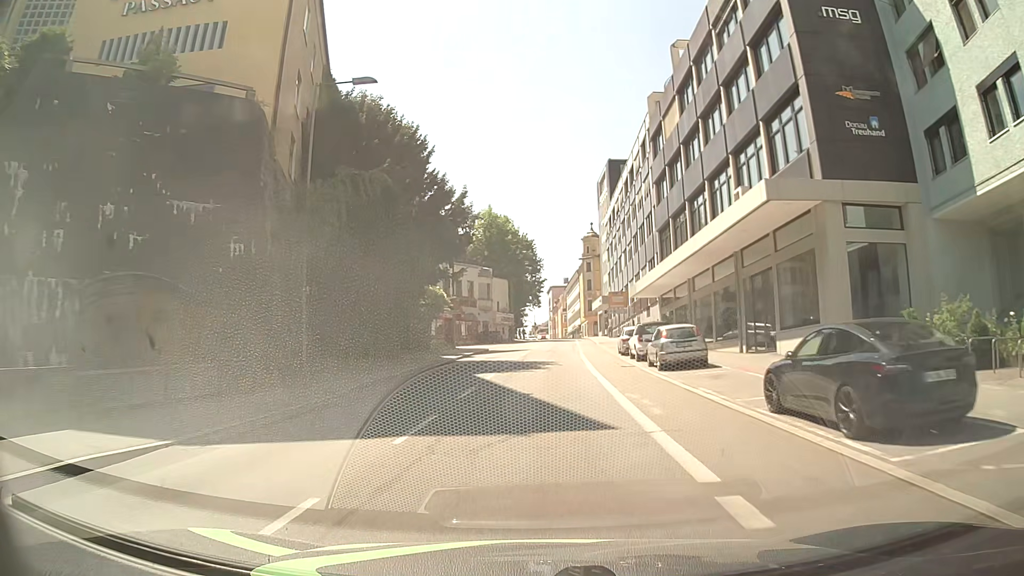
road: tertiary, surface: asphalt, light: Day
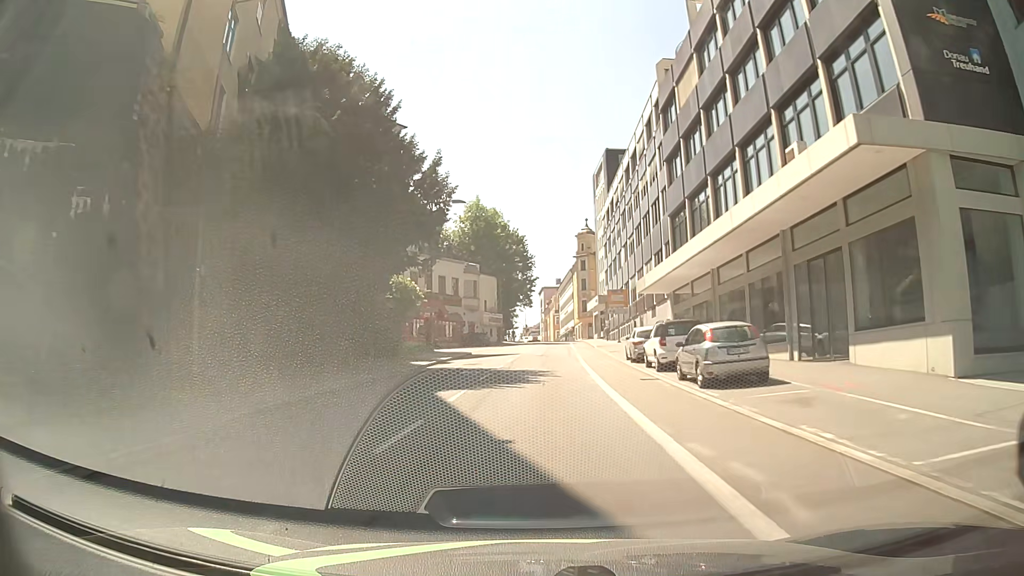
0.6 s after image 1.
(+0.1, +6.9) m; +1°
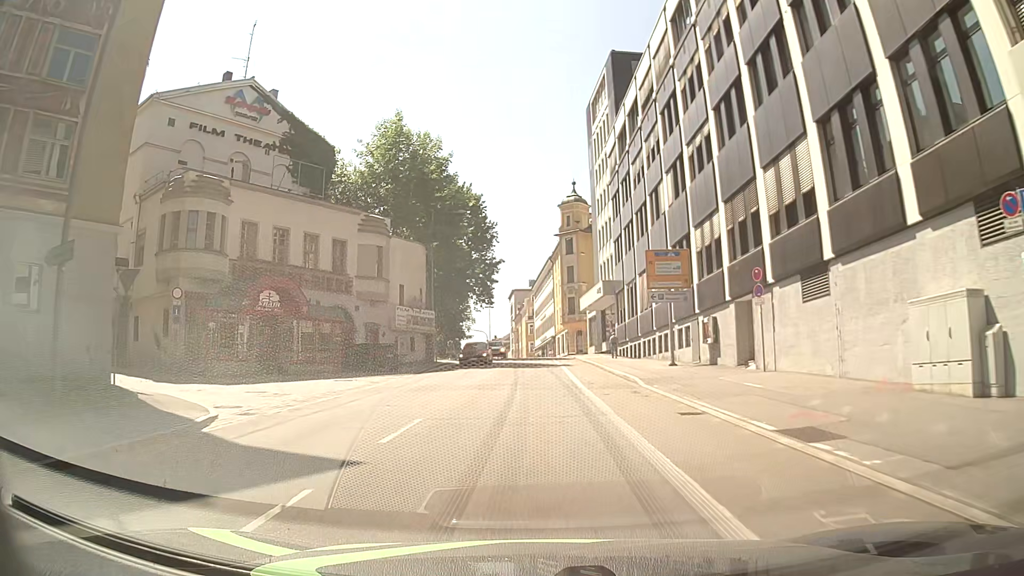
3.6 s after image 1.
(+0.7, +34.7) m; +1°
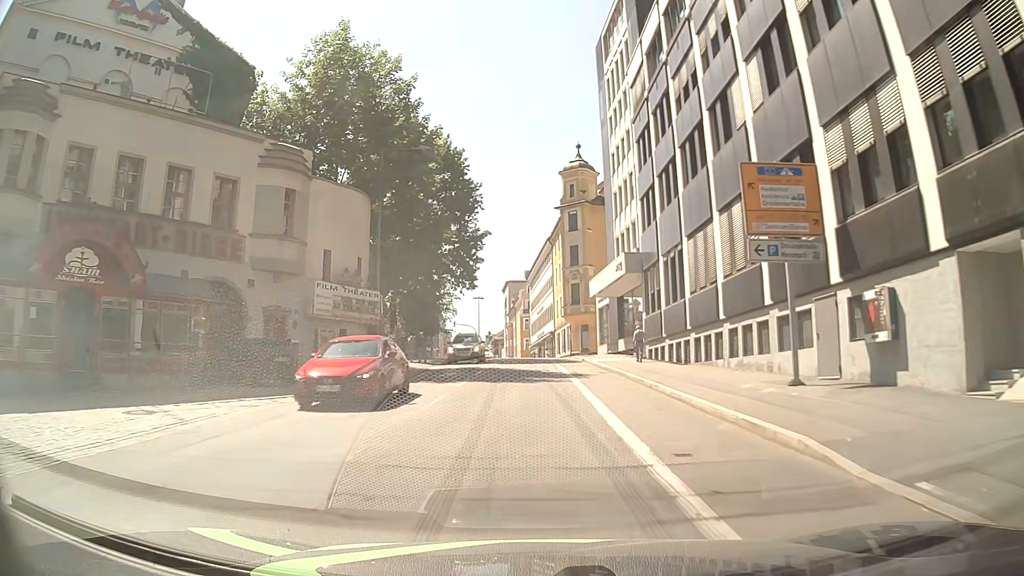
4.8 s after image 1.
(+0.2, +14.4) m; +1°
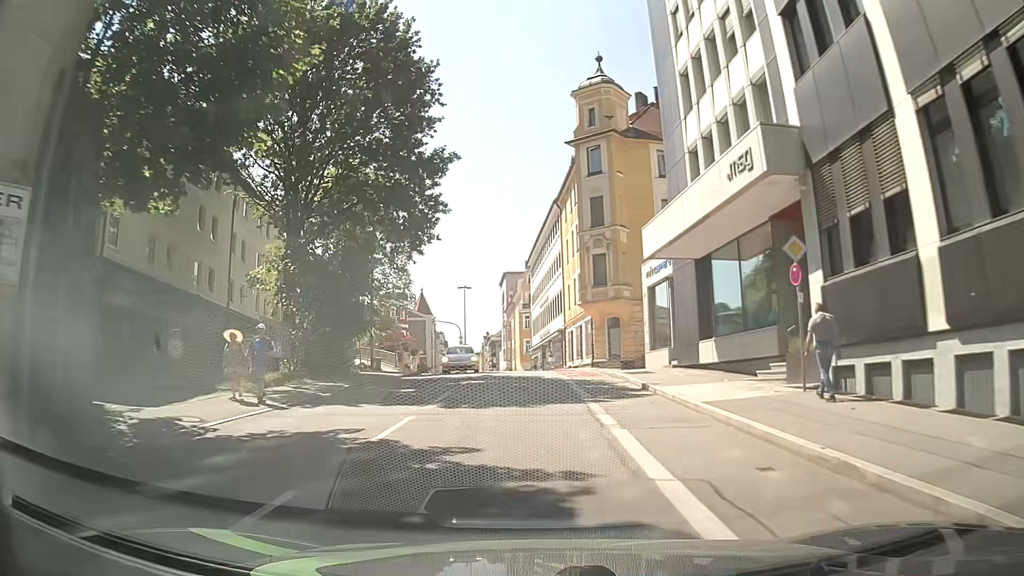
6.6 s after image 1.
(-0.2, +22.0) m; 0°
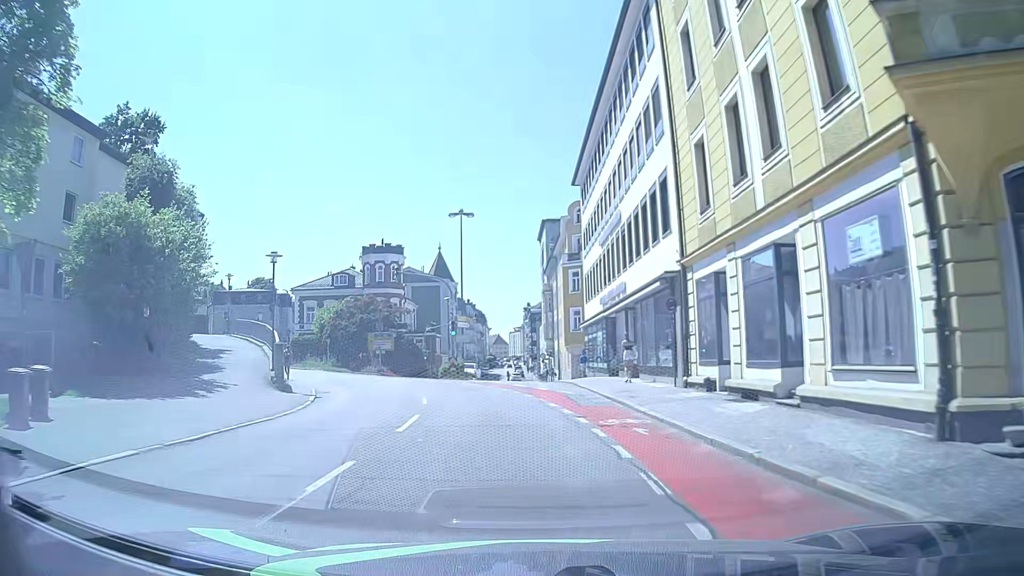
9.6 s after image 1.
(-0.6, +34.3) m; -4°
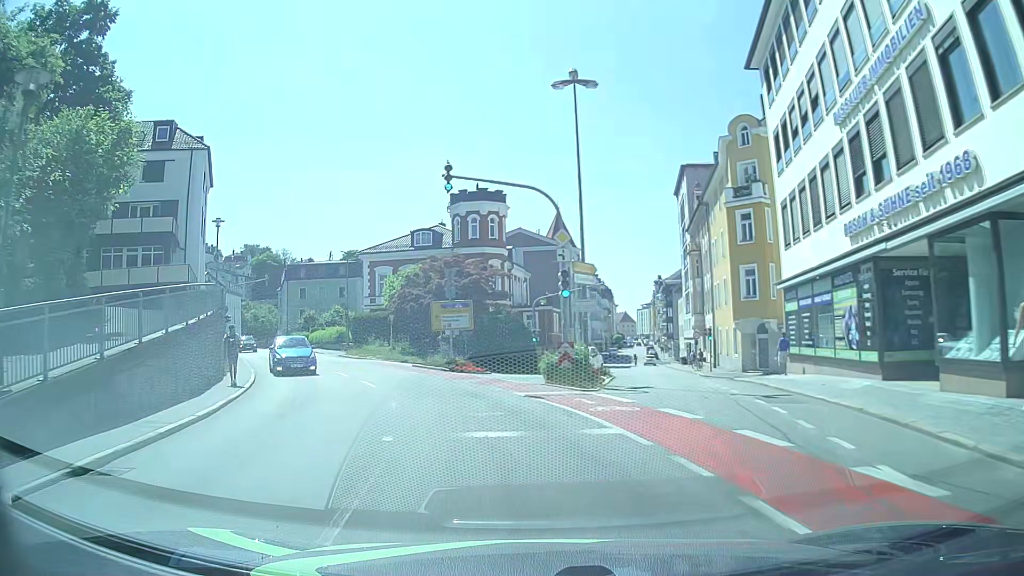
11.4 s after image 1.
(-1.6, +19.2) m; -10°
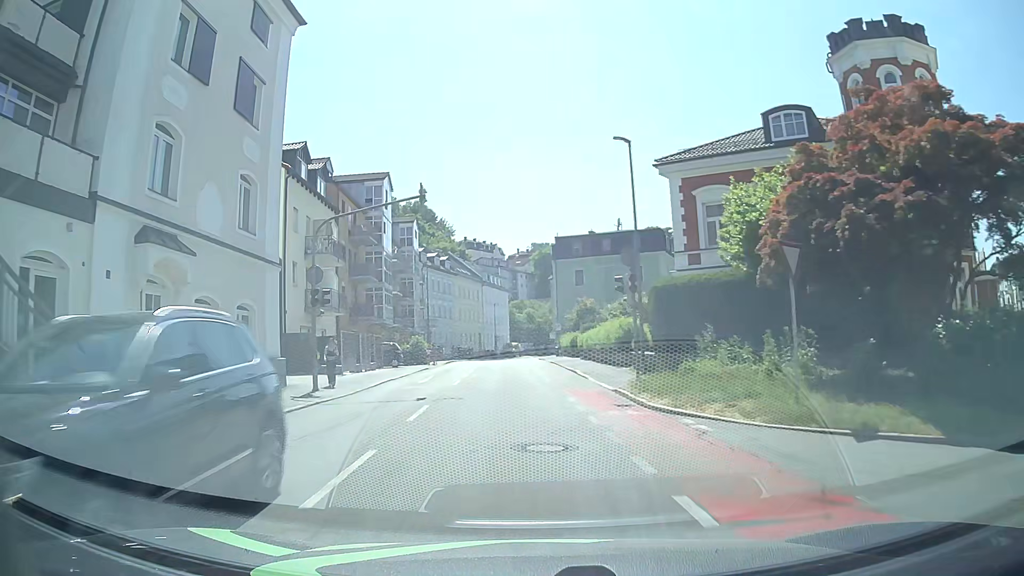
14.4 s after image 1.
(-8.0, +31.3) m; -26°
(0, +10) (-1, +20) (-1, +30) (-2, +40) (-2, +50) (-2, +60) (-2, +70) (-2, +80) (-1, +90) (+1, +100) m
